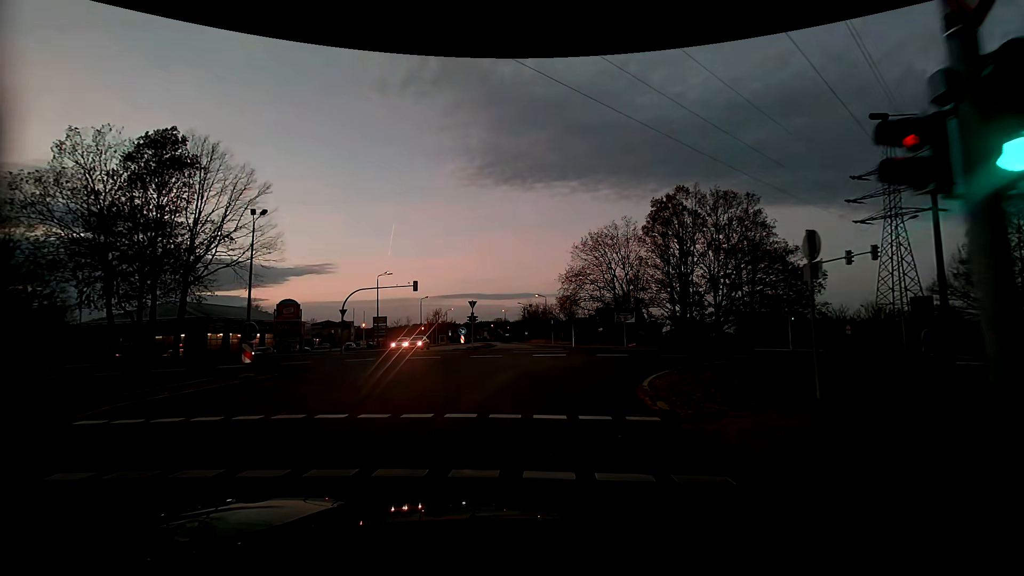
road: tertiary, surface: asphalt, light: Dusk
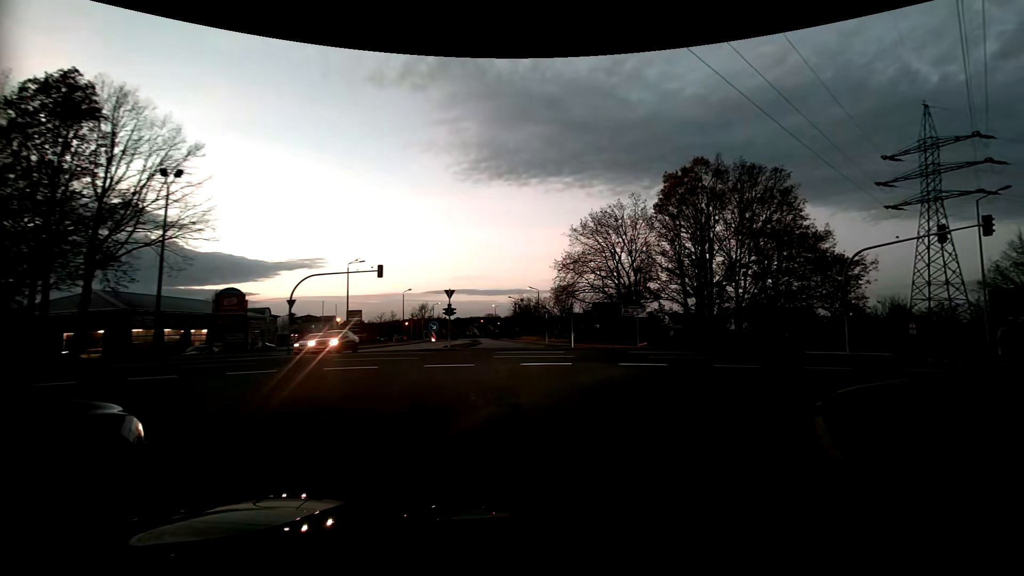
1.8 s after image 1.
(0.0, +8.8) m; +2°
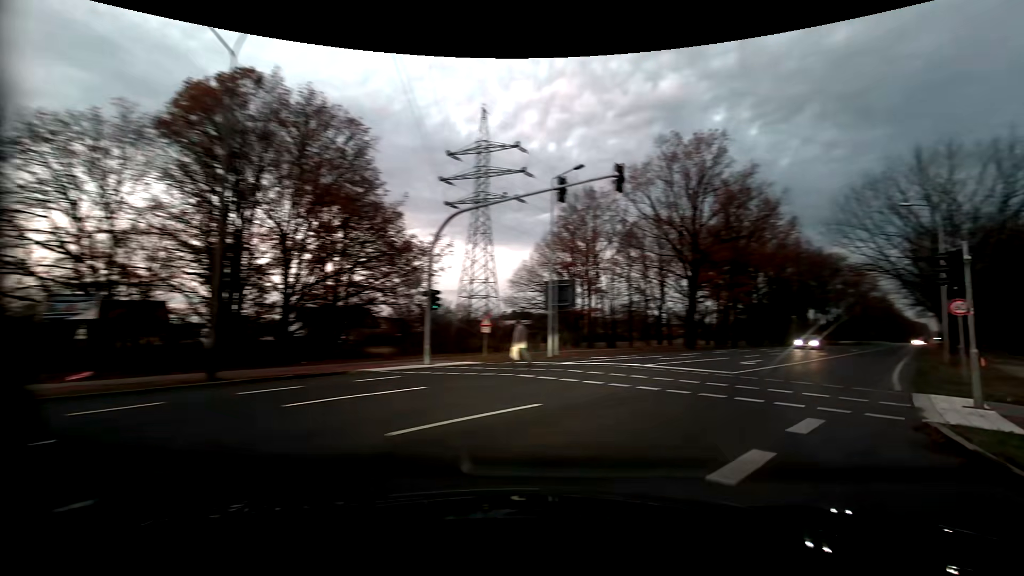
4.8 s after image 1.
(+5.6, +15.8) m; +46°
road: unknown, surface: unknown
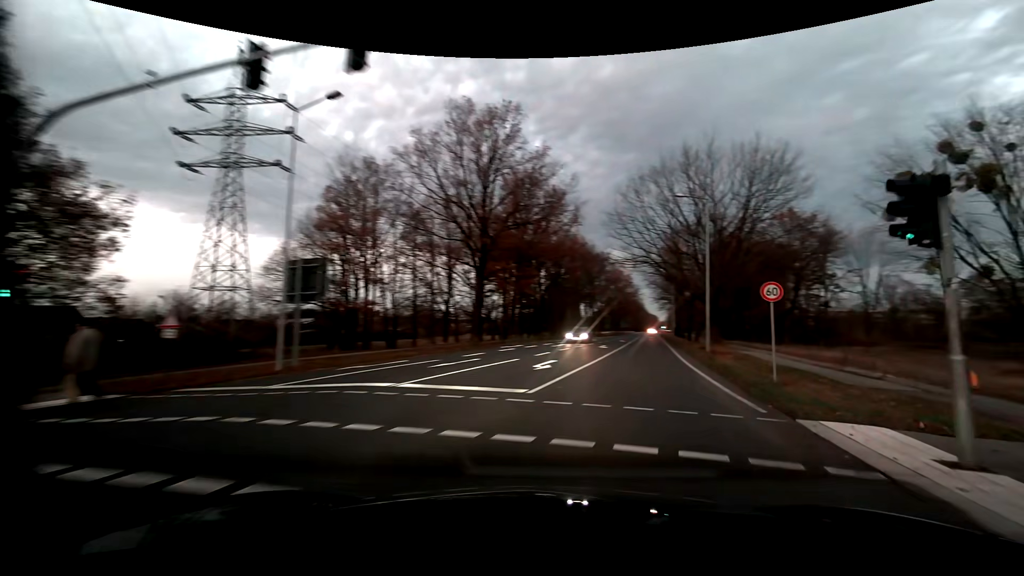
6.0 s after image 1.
(+1.7, +7.8) m; +24°
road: primary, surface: asphalt
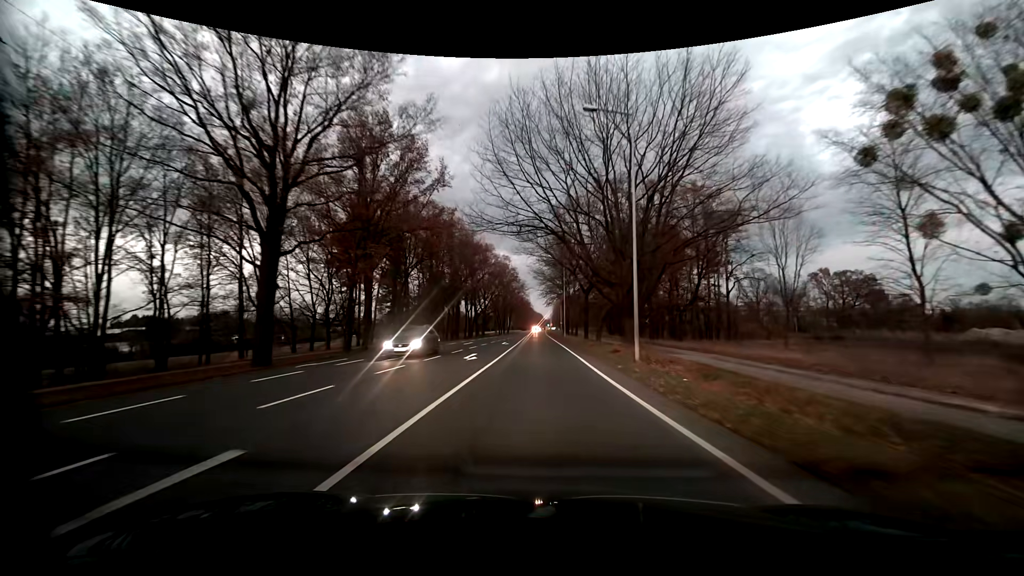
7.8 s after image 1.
(+2.5, +15.4) m; +13°
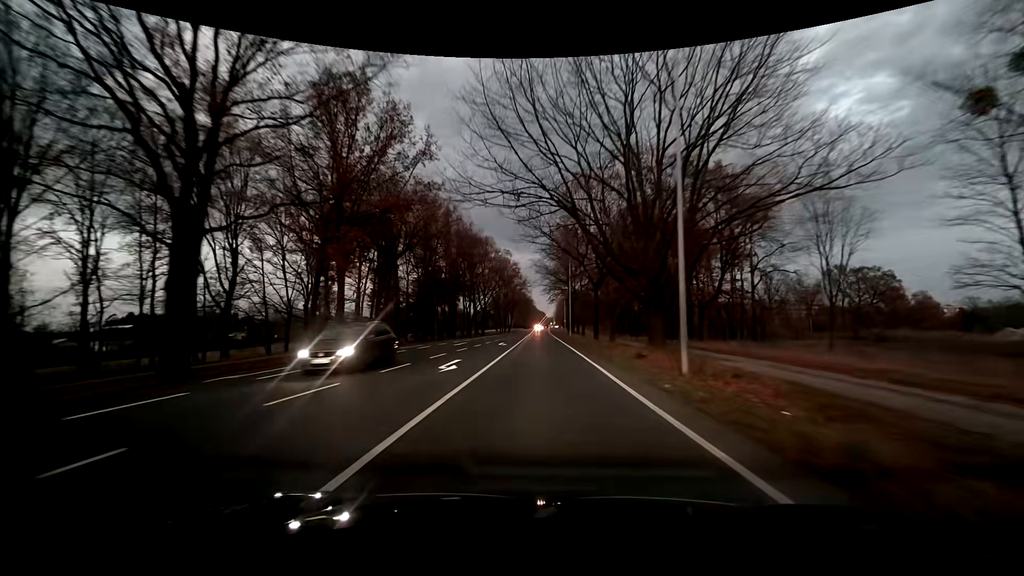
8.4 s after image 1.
(0.0, +6.4) m; 0°
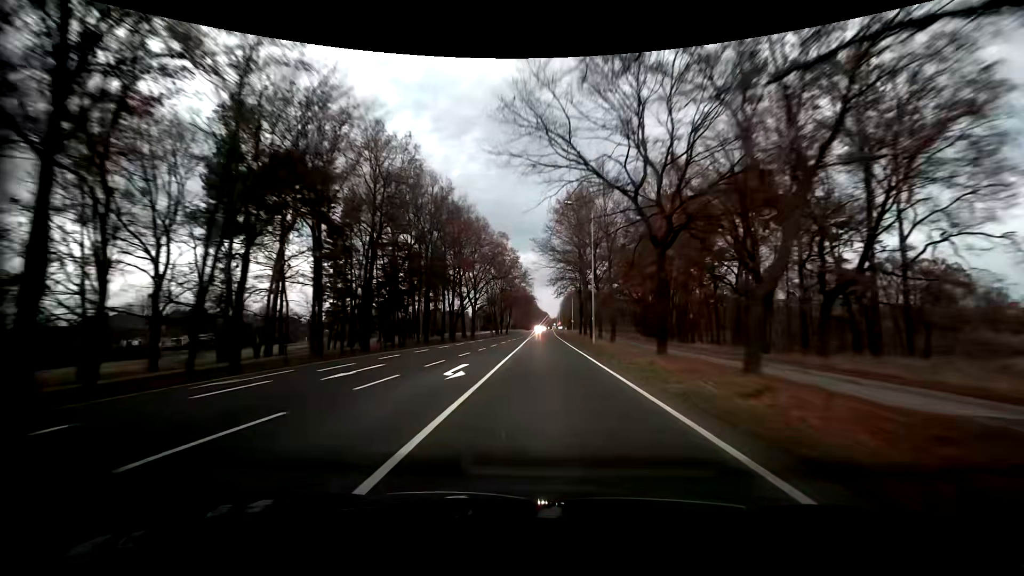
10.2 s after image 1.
(-0.2, +22.2) m; -1°
(0, +10) (0, +20) (0, +30) (0, +40) (0, +50) (+1, +60) (+1, +70) (+1, +80) (+1, +90) (+1, +100) m
